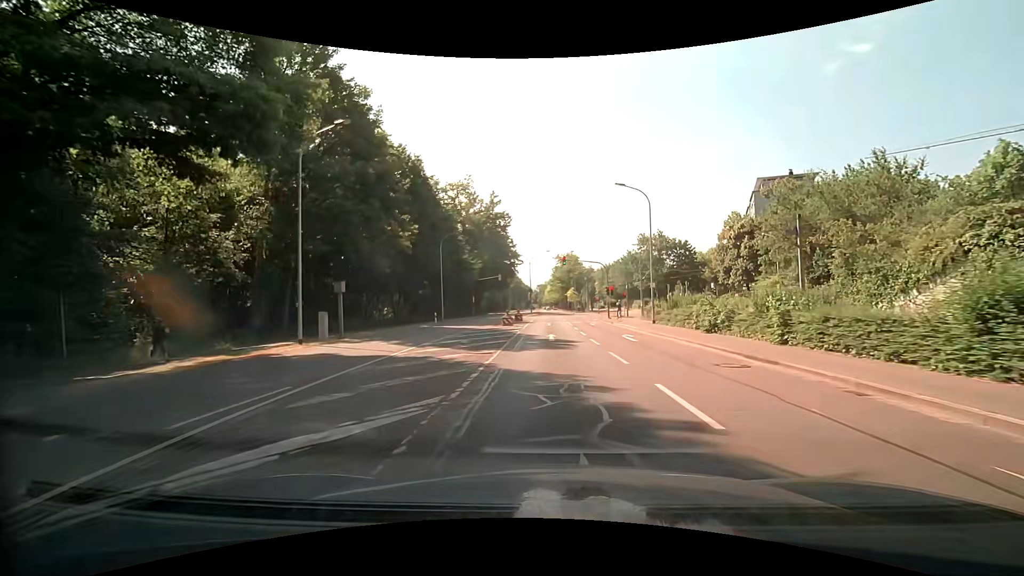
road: secondary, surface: asphalt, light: Day
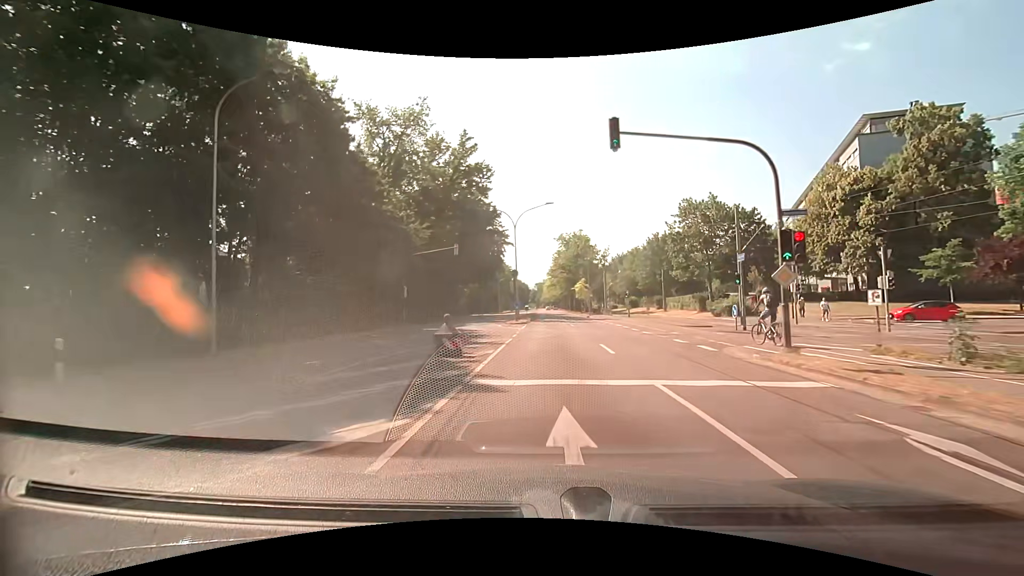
(-0.3, +35.1) m; 0°
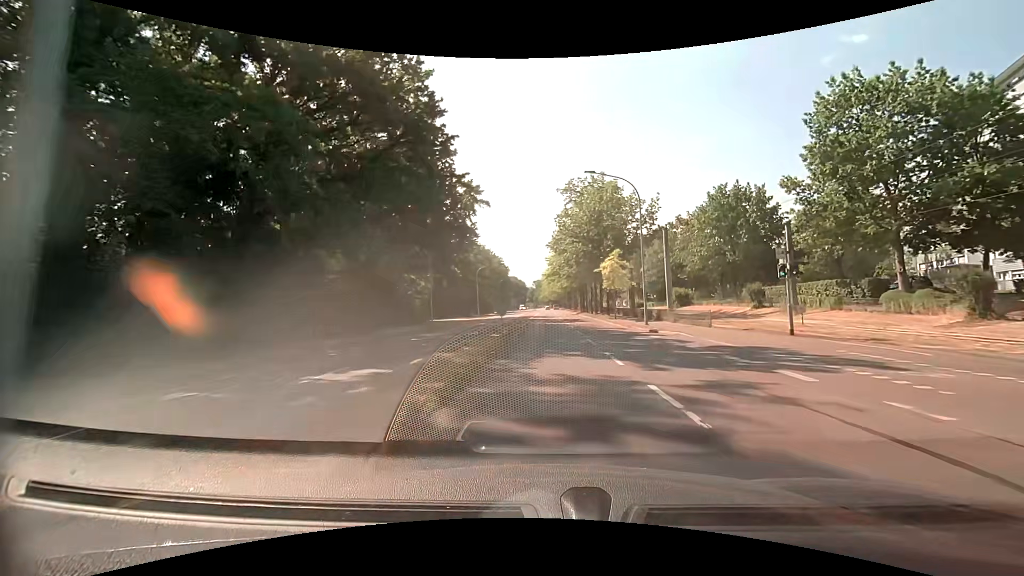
(+0.2, +39.2) m; 0°
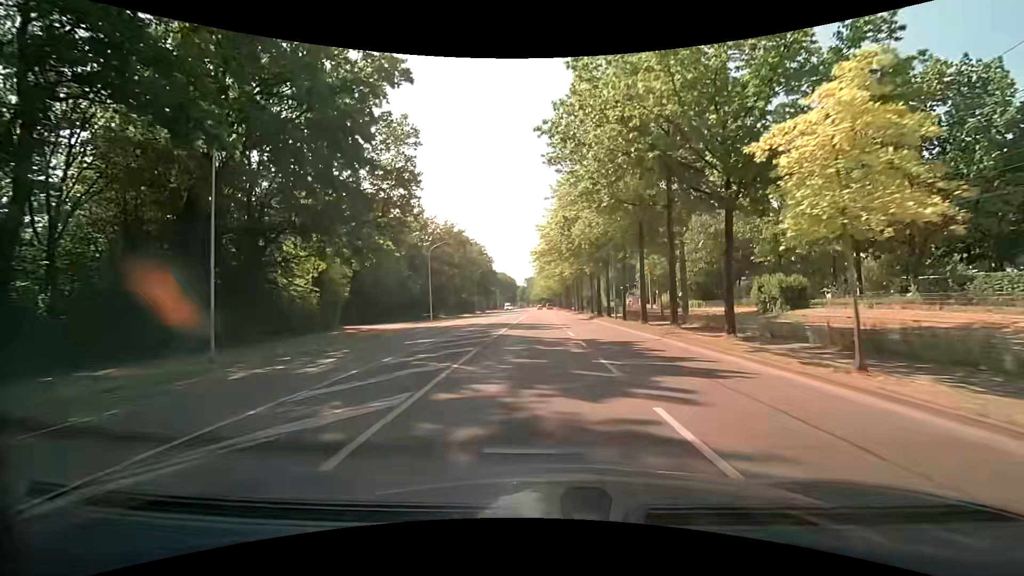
(+0.4, +32.1) m; +1°
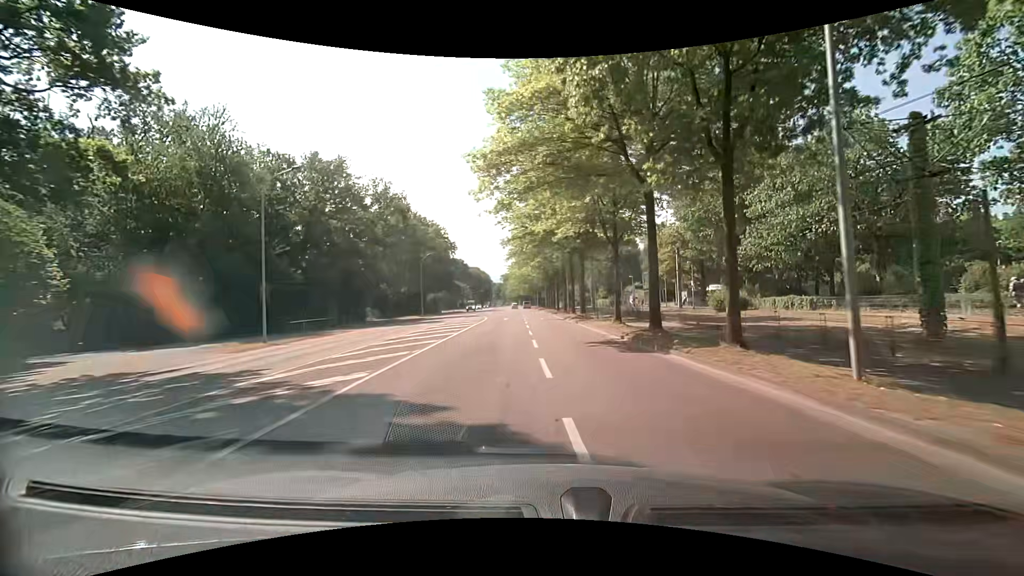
(+0.5, +30.7) m; +3°
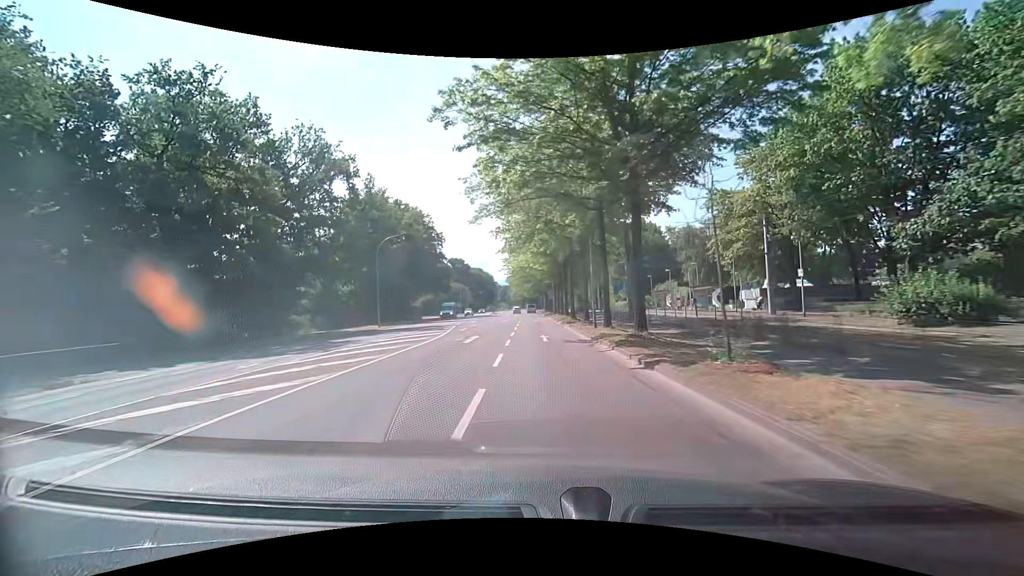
(+0.1, +21.7) m; -1°
(0, +10) (0, +20) (0, +30) (-1, +40) (-1, +50) (-1, +60) (-2, +70) (-2, +80) (-2, +90) (-3, +100) m
